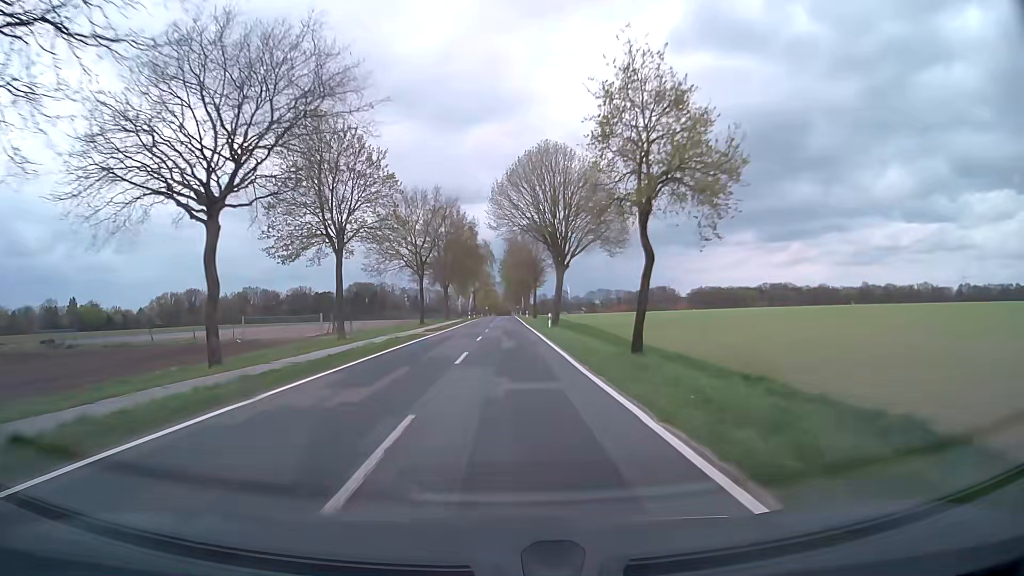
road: secondary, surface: asphalt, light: Day
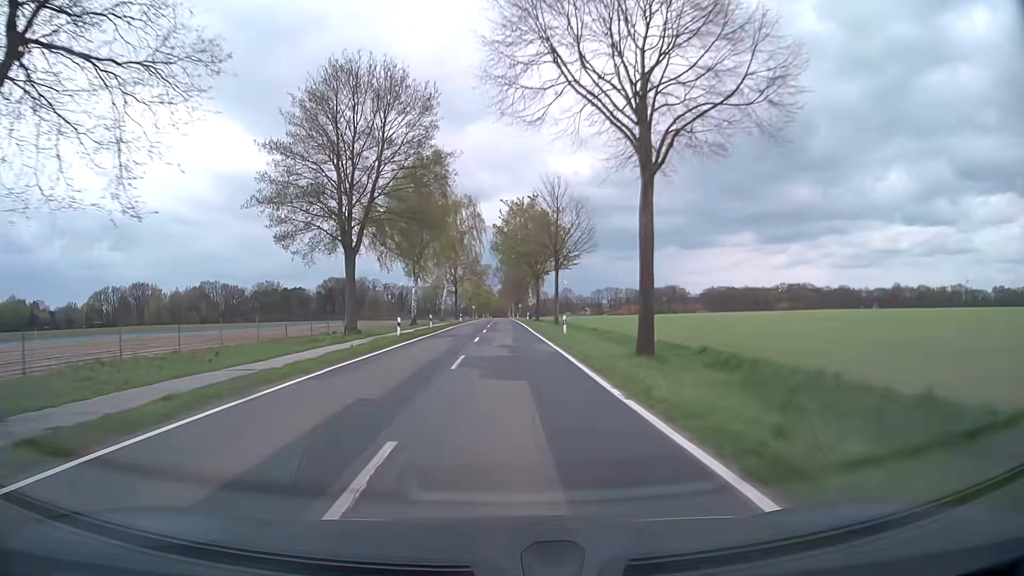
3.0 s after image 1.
(+0.1, +61.6) m; 0°
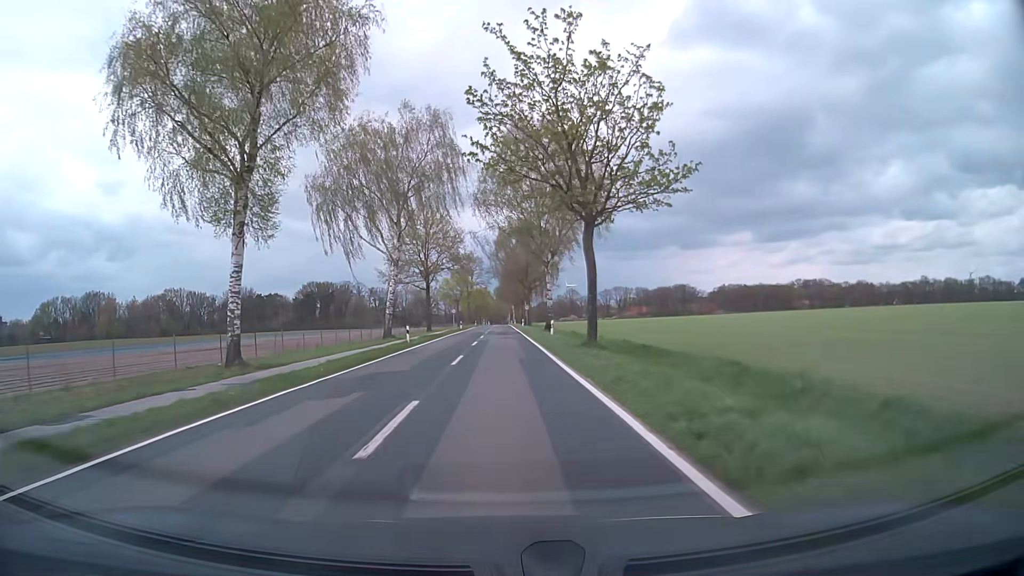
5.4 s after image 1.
(+0.2, +44.1) m; 0°
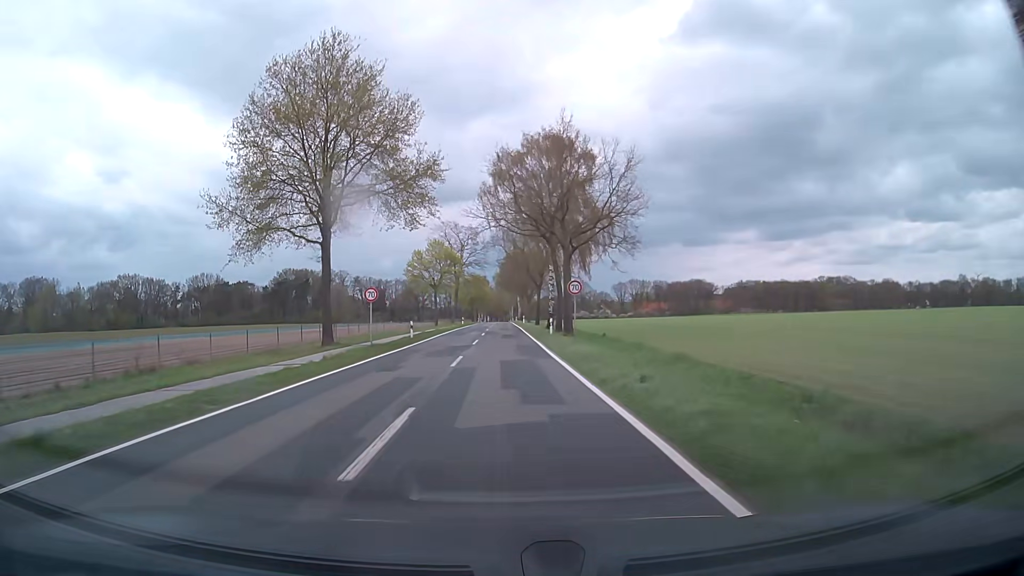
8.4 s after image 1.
(+0.1, +49.4) m; 0°
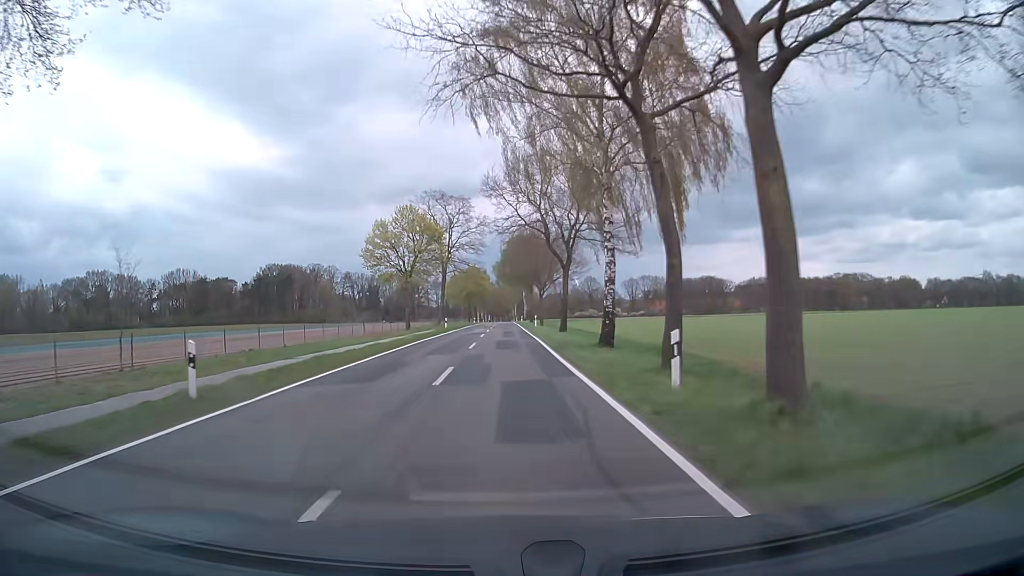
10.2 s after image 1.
(-0.1, +28.6) m; 0°
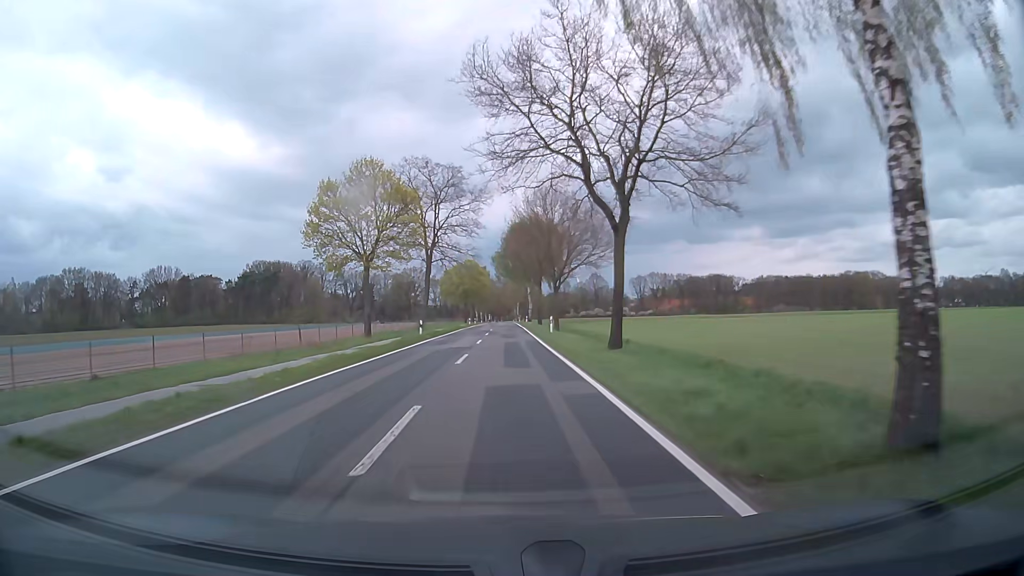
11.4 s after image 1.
(0.0, +19.1) m; 0°
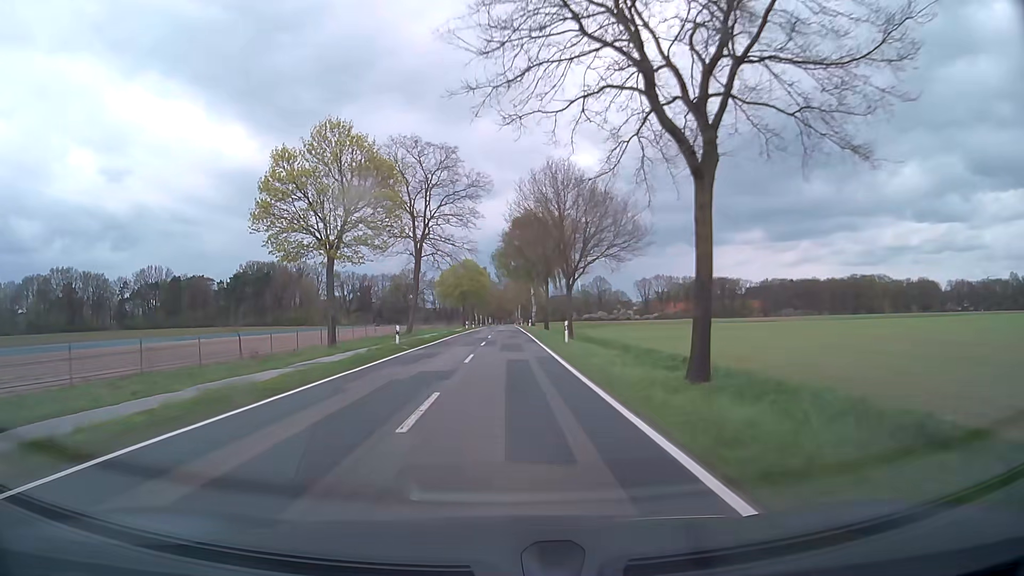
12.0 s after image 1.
(0.0, +9.6) m; 0°
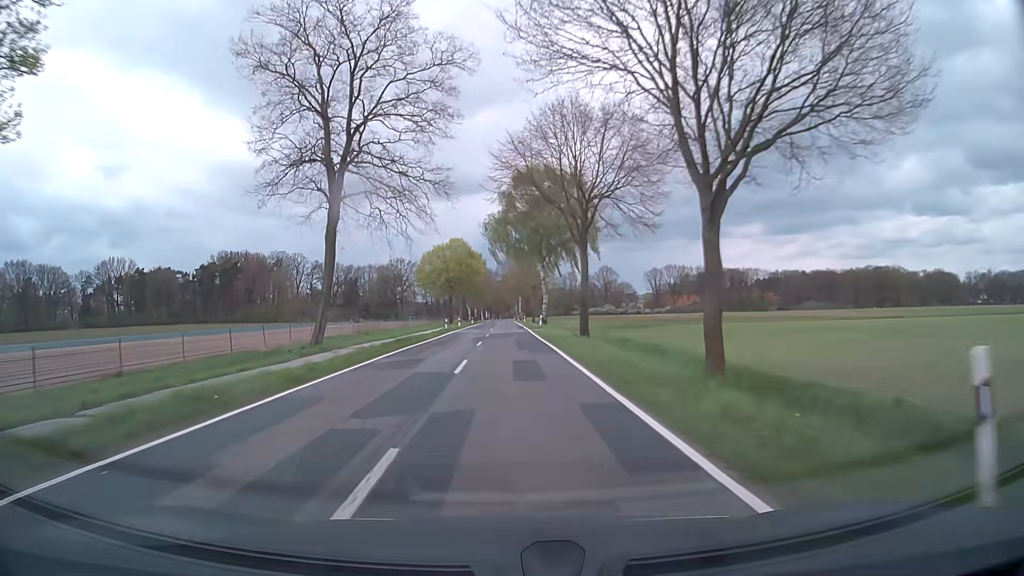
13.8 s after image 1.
(+0.1, +29.2) m; 0°
(0, +10) (0, +20) (0, +30) (0, +40) (0, +50) (0, +60) (0, +70) (0, +80) (0, +90) (0, +100) m
